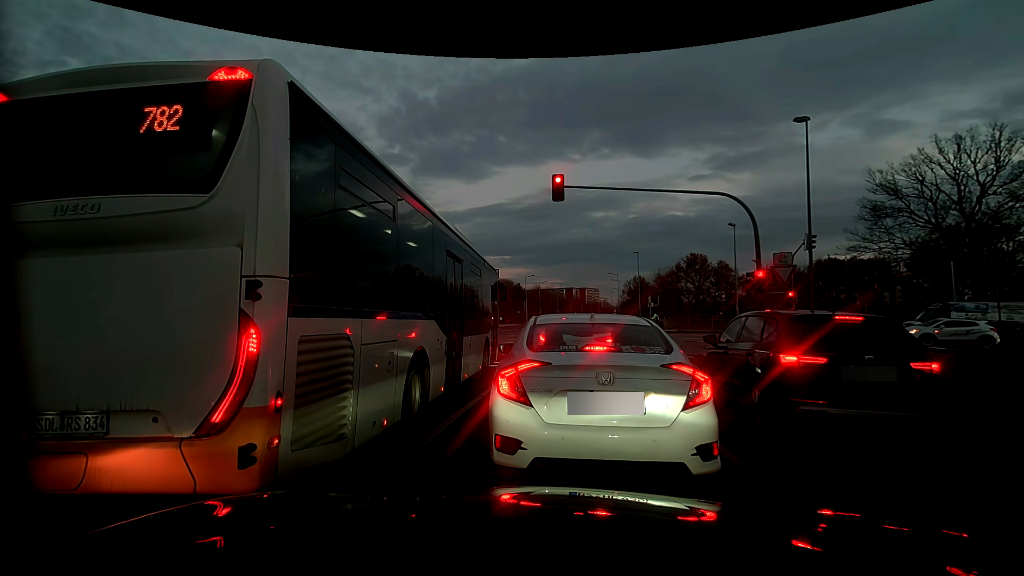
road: residential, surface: asphalt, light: Dusk
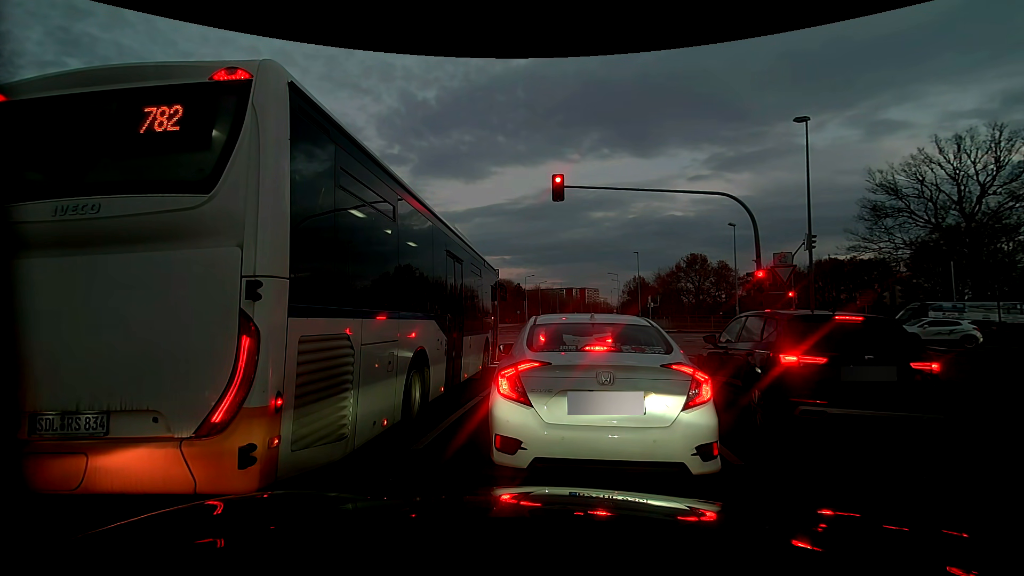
(0.0, 0.0) m; 0°
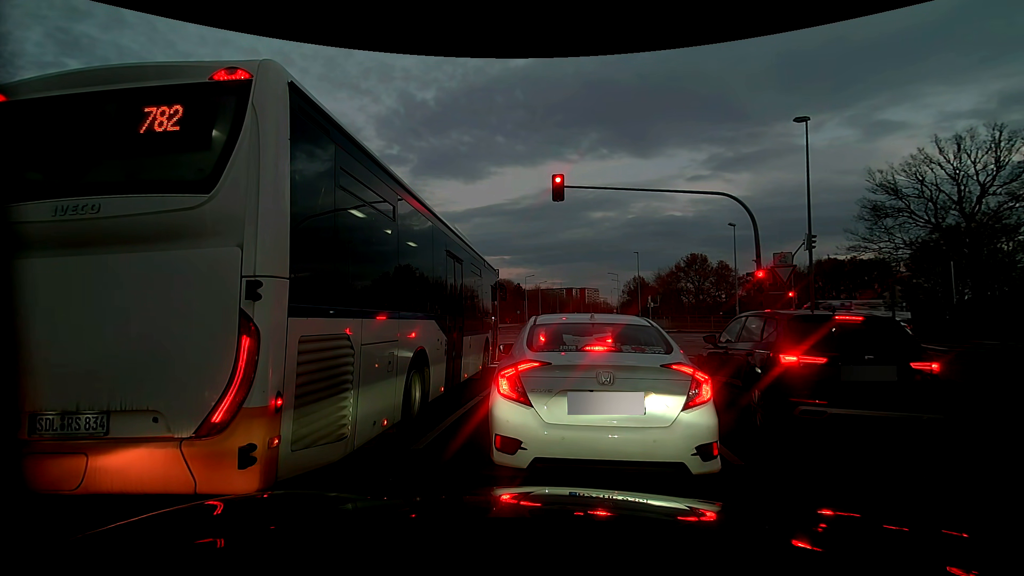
(0.0, 0.0) m; 0°
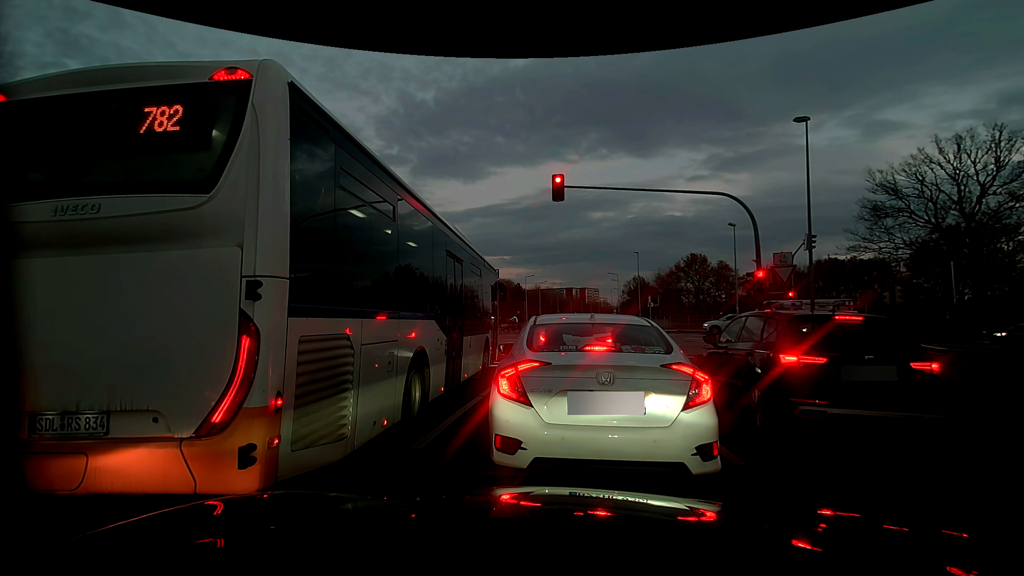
(0.0, 0.0) m; 0°
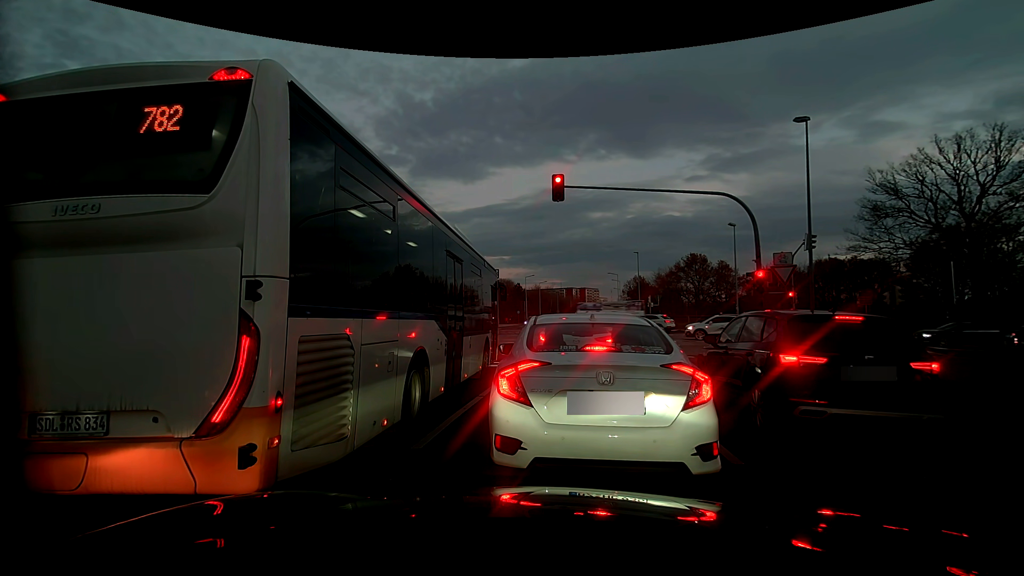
(0.0, 0.0) m; 0°
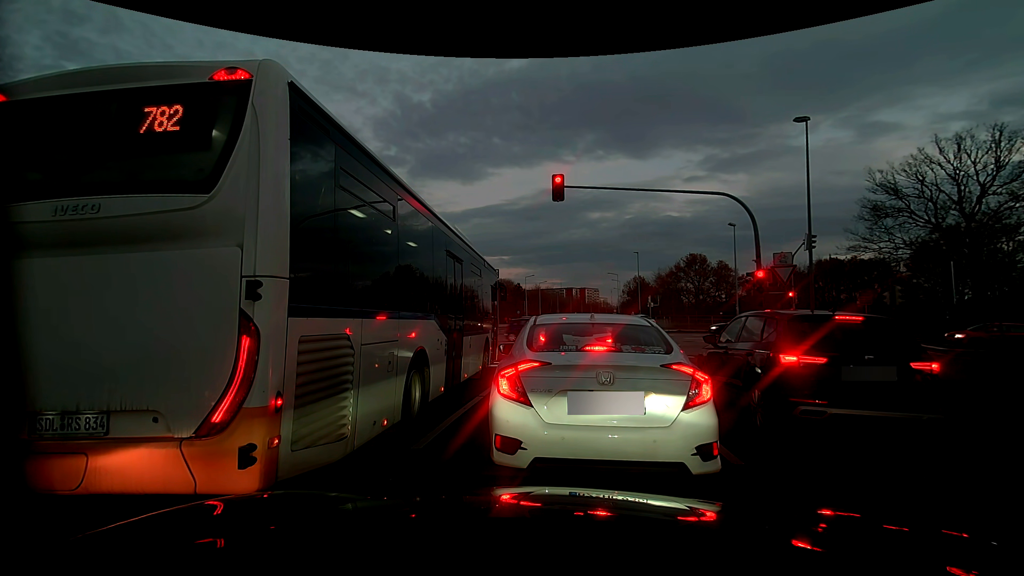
(0.0, 0.0) m; 0°
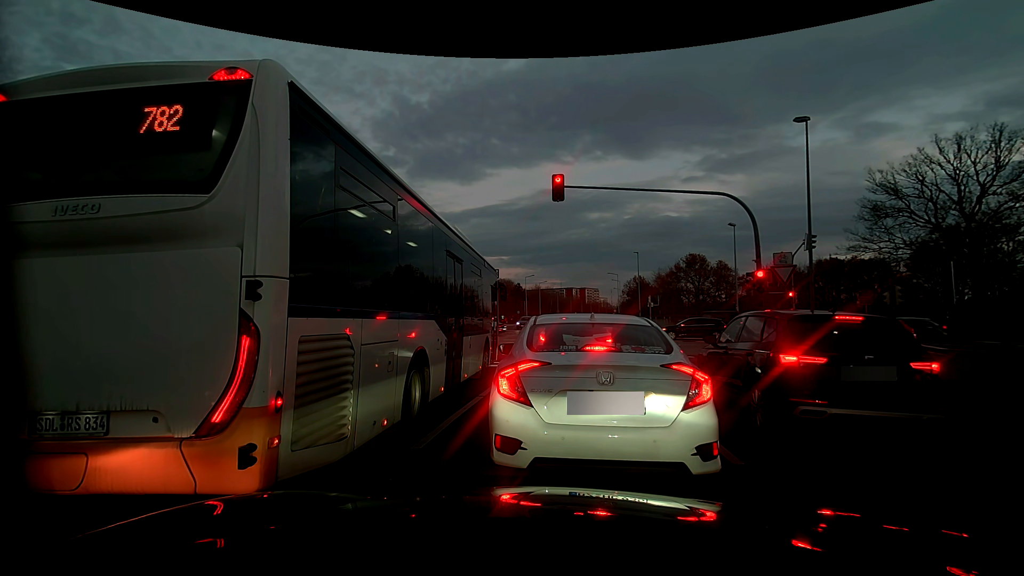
(0.0, 0.0) m; 0°
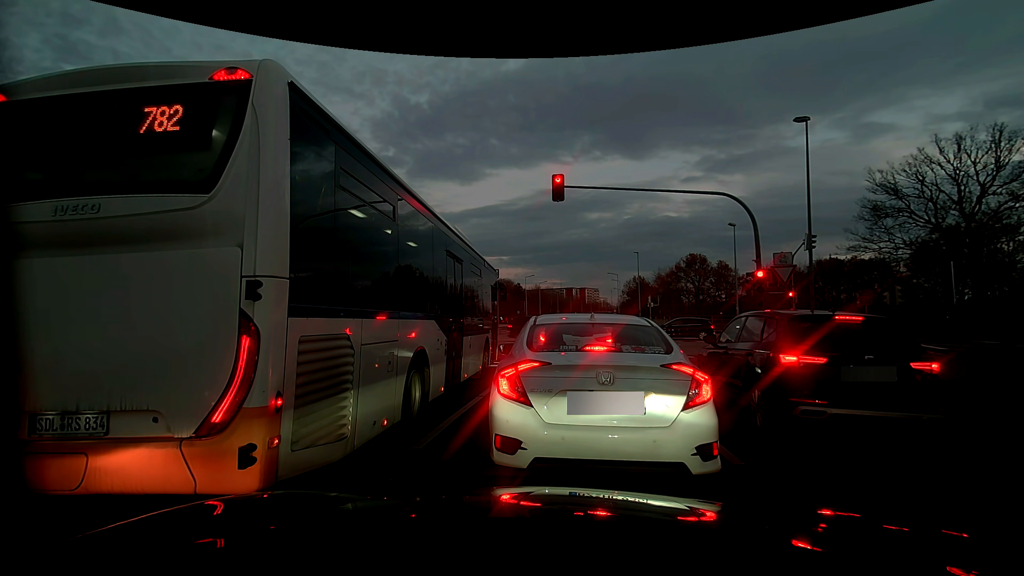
(0.0, 0.0) m; 0°
(+1, +10) (+2, +20) (+4, +30) (+5, +40) (+7, +50) (+8, +59) (+10, +69) (+12, +79) (+13, +89) (+15, +99) m
